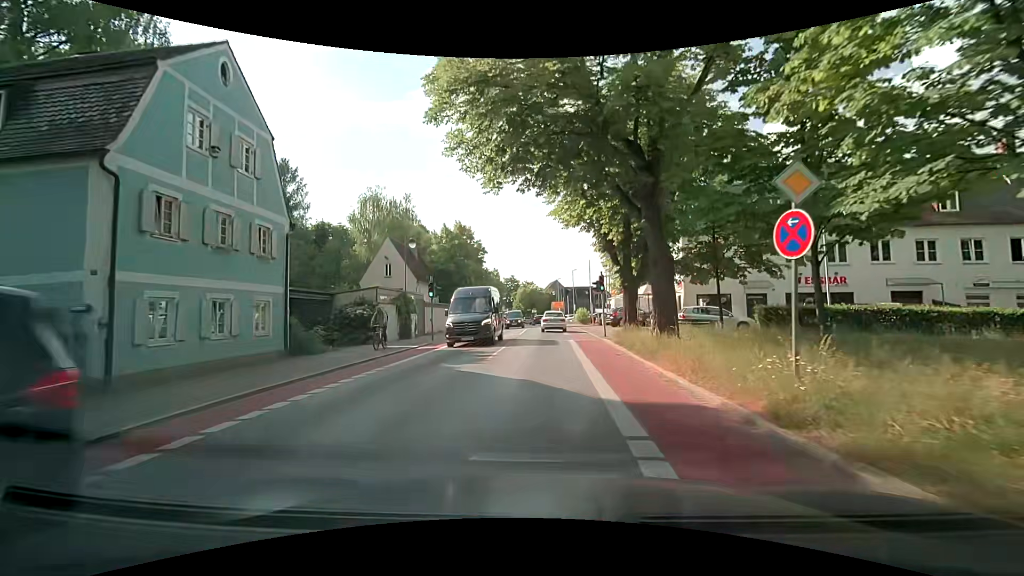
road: tertiary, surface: asphalt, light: Day
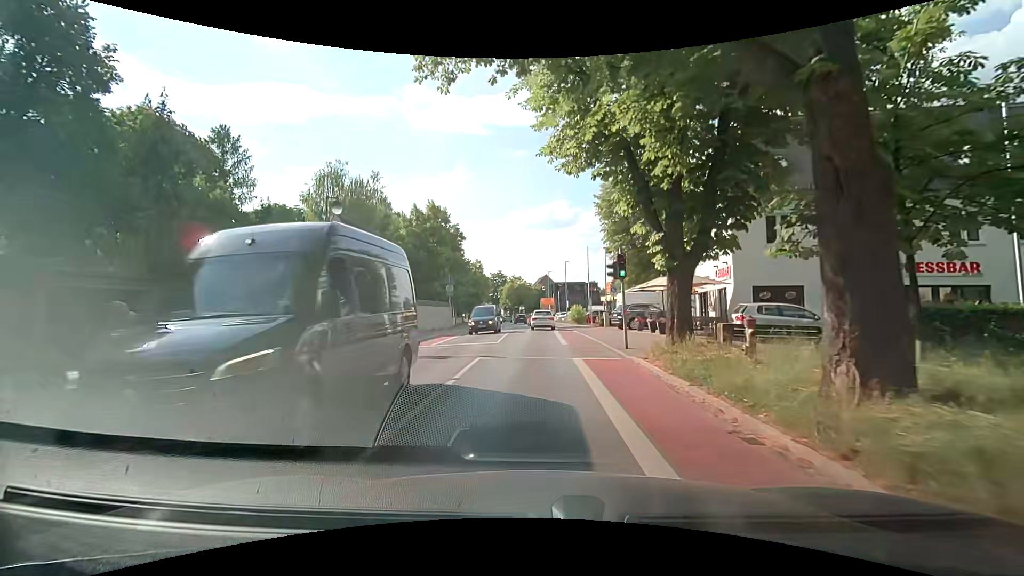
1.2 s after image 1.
(+0.1, +9.7) m; +1°
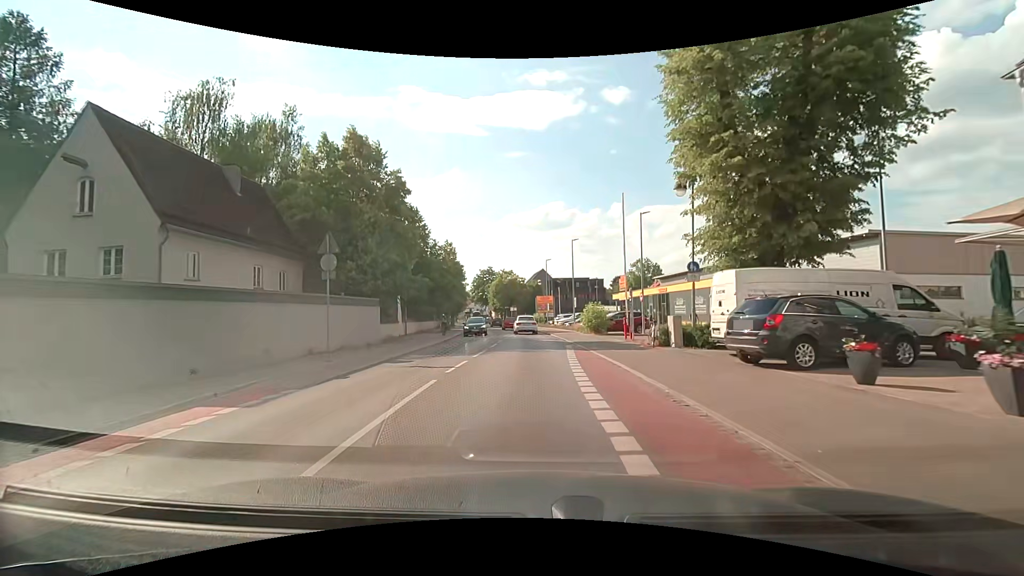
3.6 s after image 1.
(+0.2, +21.3) m; +1°
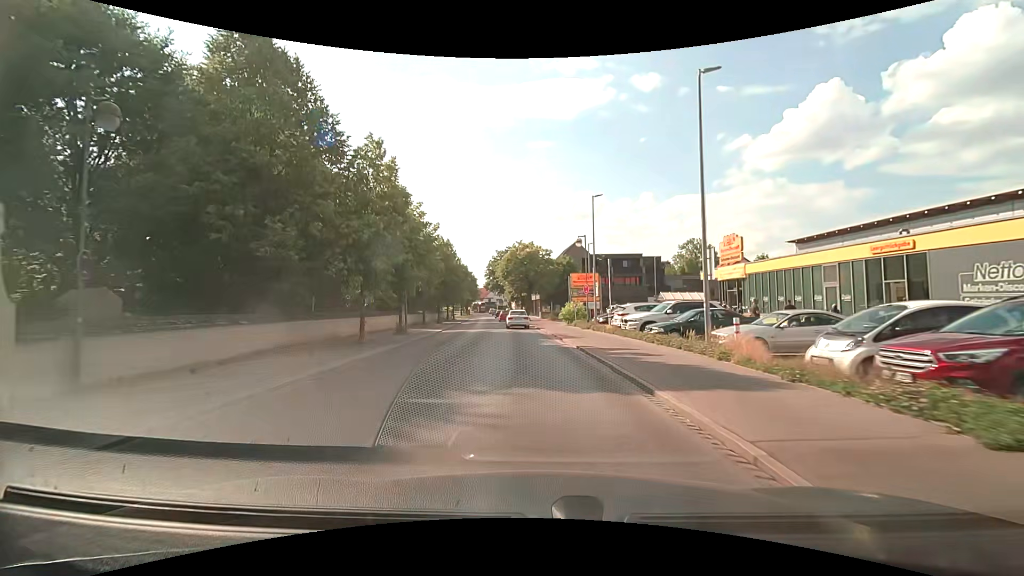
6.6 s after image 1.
(-0.9, +30.7) m; -4°
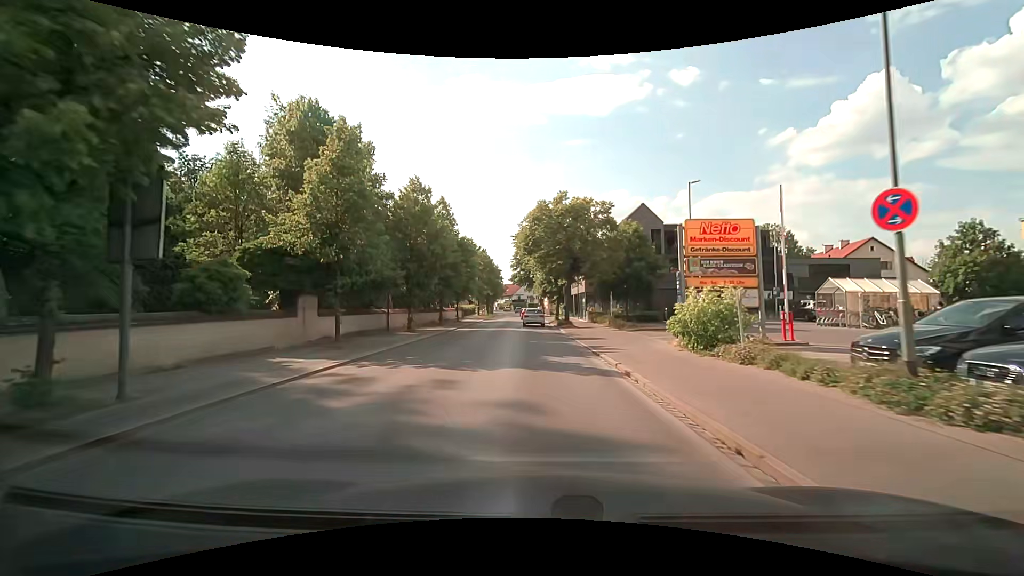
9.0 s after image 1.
(-0.9, +26.0) m; -4°
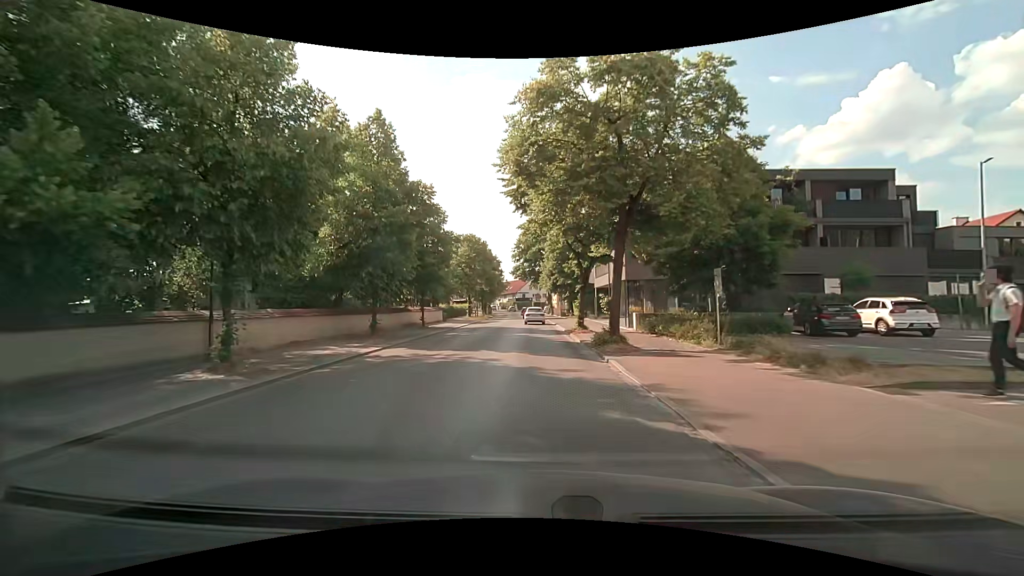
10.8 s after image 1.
(-0.1, +19.8) m; -1°
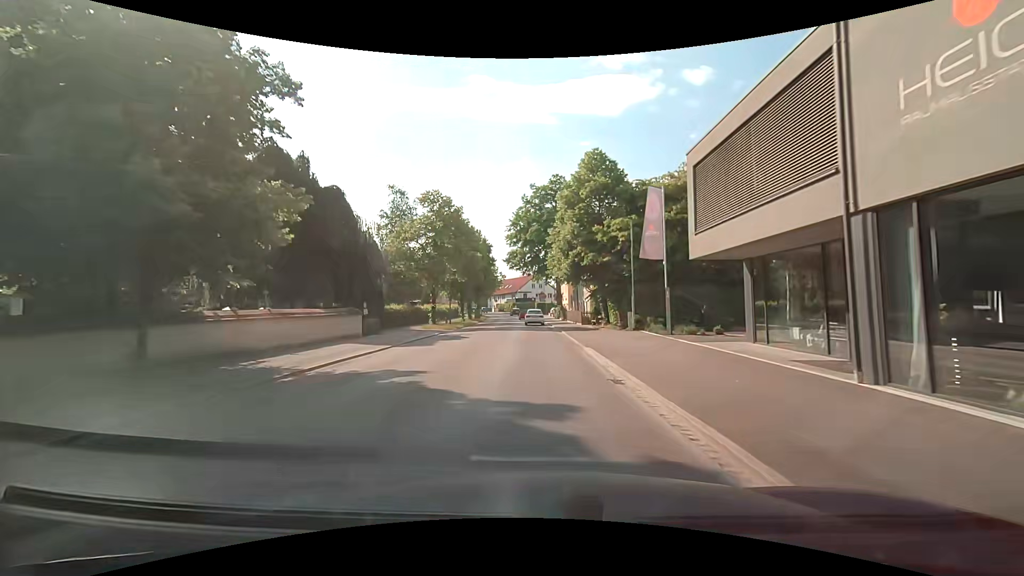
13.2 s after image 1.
(+0.1, +26.5) m; -1°
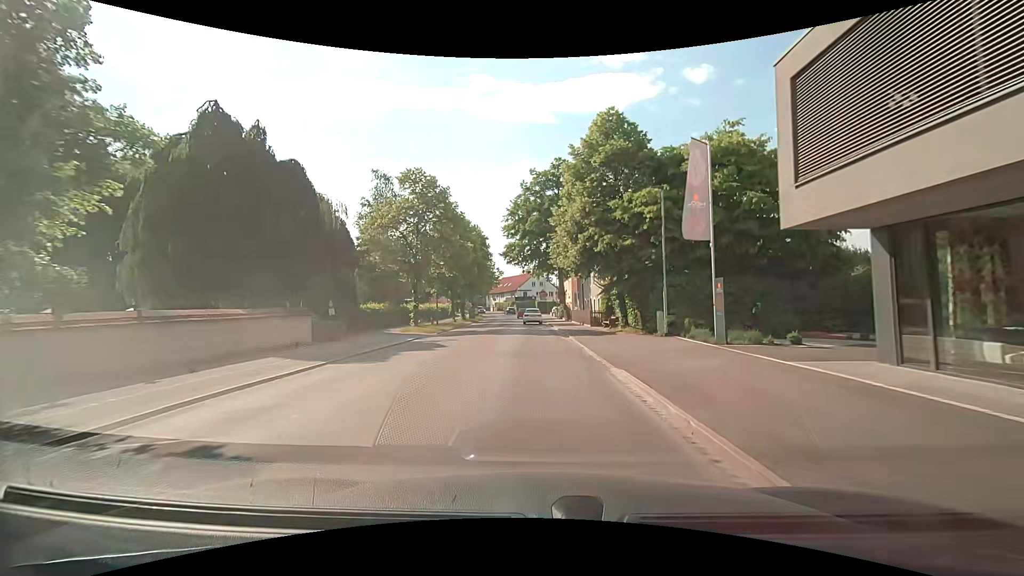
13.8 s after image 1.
(+0.1, +6.5) m; +1°
(0, +10) (0, +20) (0, +30) (-1, +40) (-1, +50) (-1, +60) (-2, +70) (-2, +80) (-3, +90) (-5, +100) m
